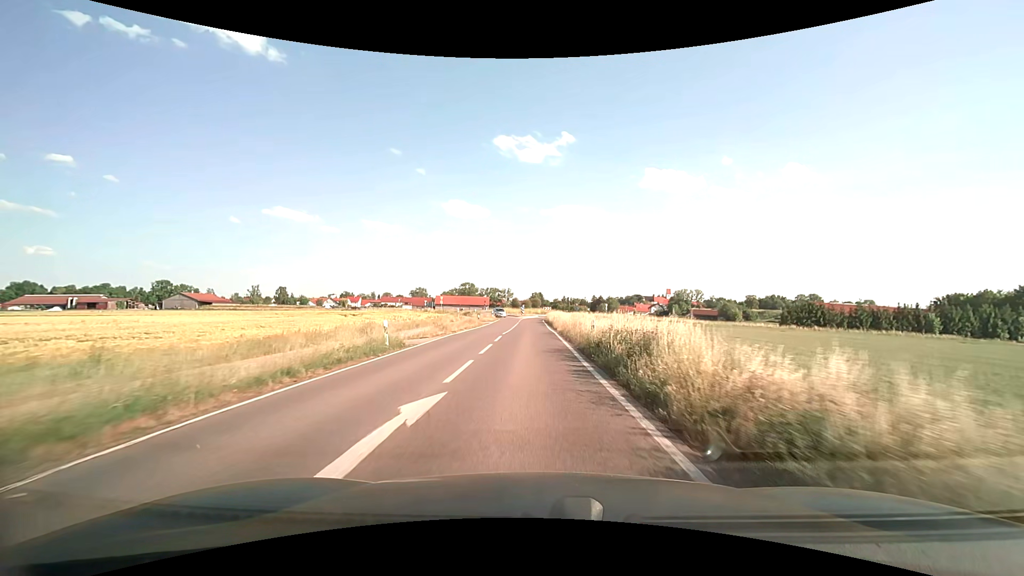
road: tertiary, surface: asphalt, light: Day
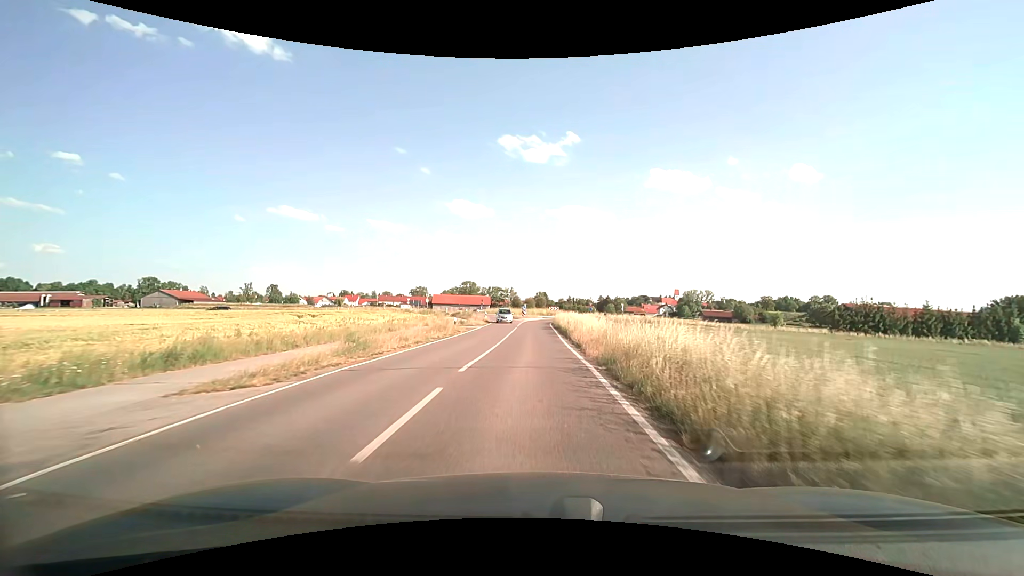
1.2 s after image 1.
(-0.1, +16.6) m; -1°
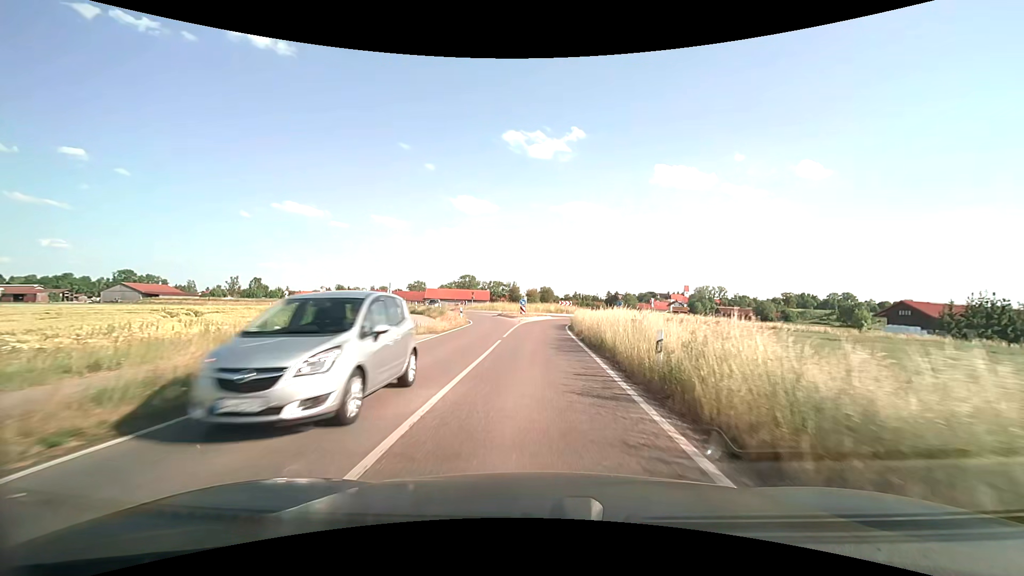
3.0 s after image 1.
(-0.1, +23.3) m; 0°
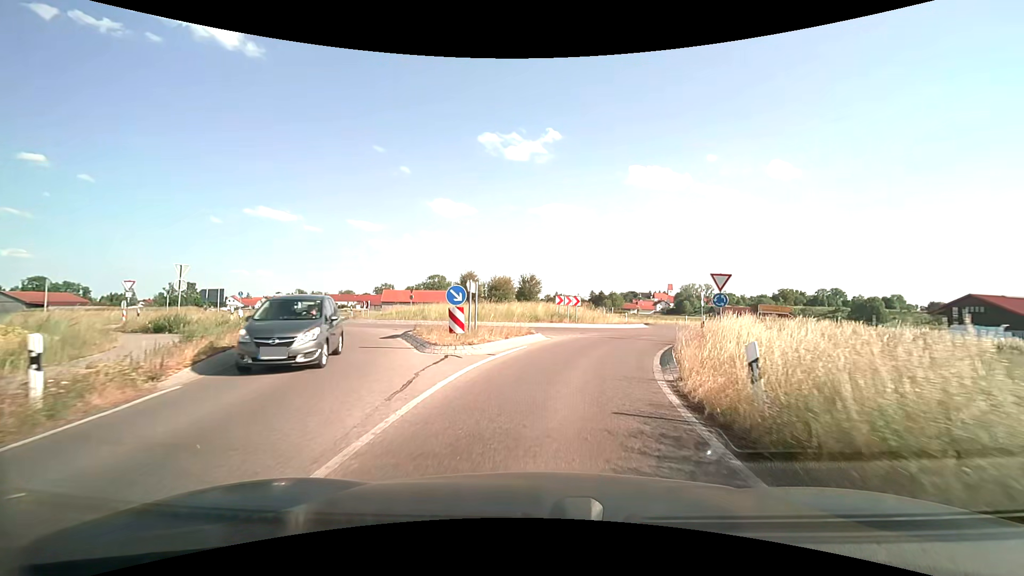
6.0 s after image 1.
(+0.3, +32.1) m; +2°
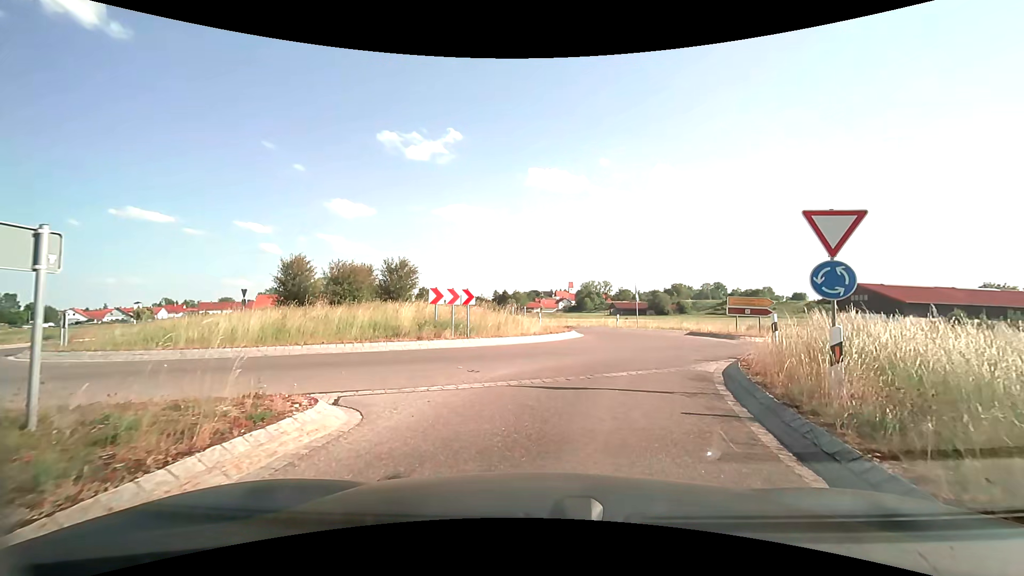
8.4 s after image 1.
(+1.0, +13.4) m; +11°
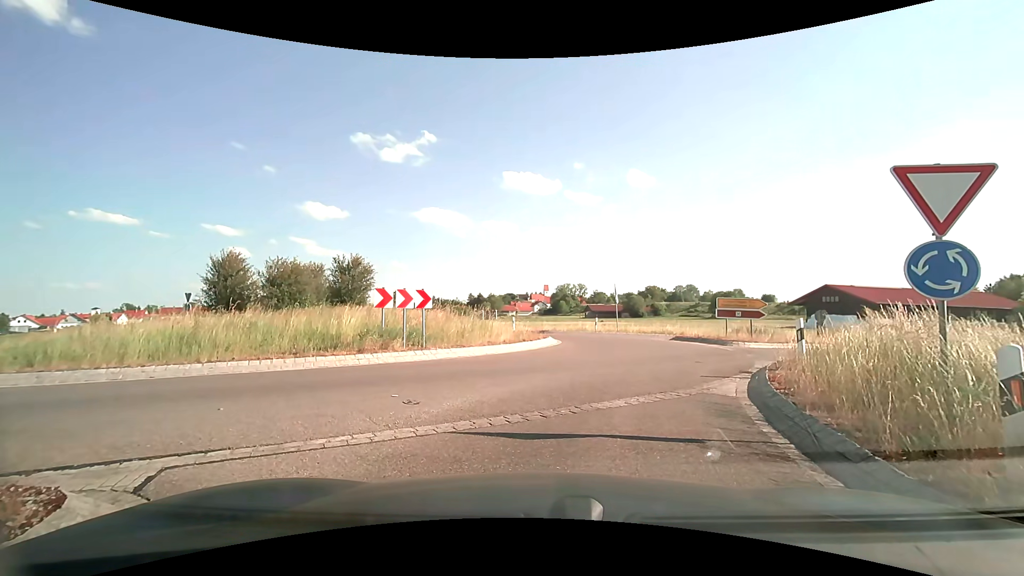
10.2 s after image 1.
(0.0, +2.6) m; +1°
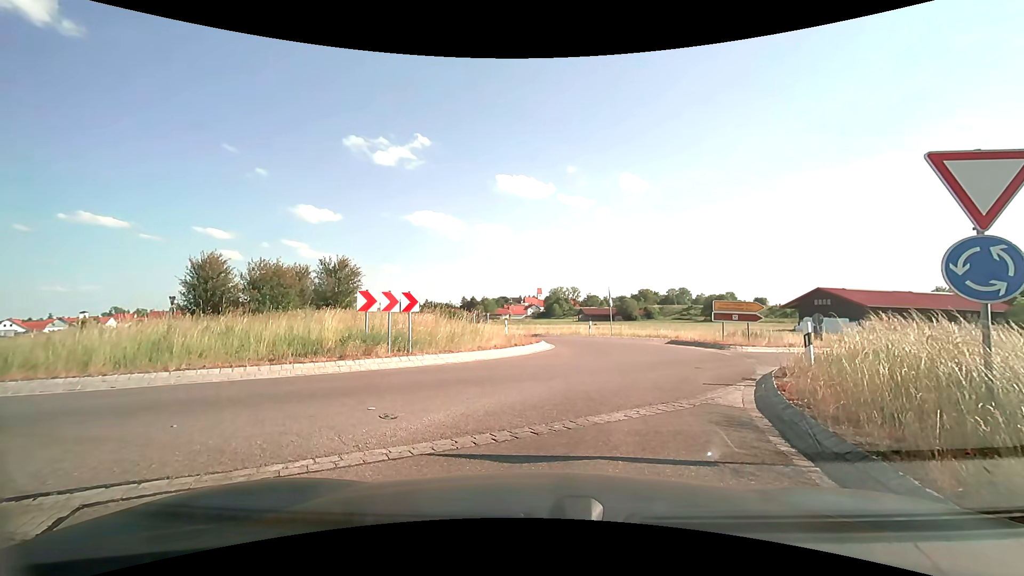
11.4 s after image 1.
(0.0, +0.7) m; 0°
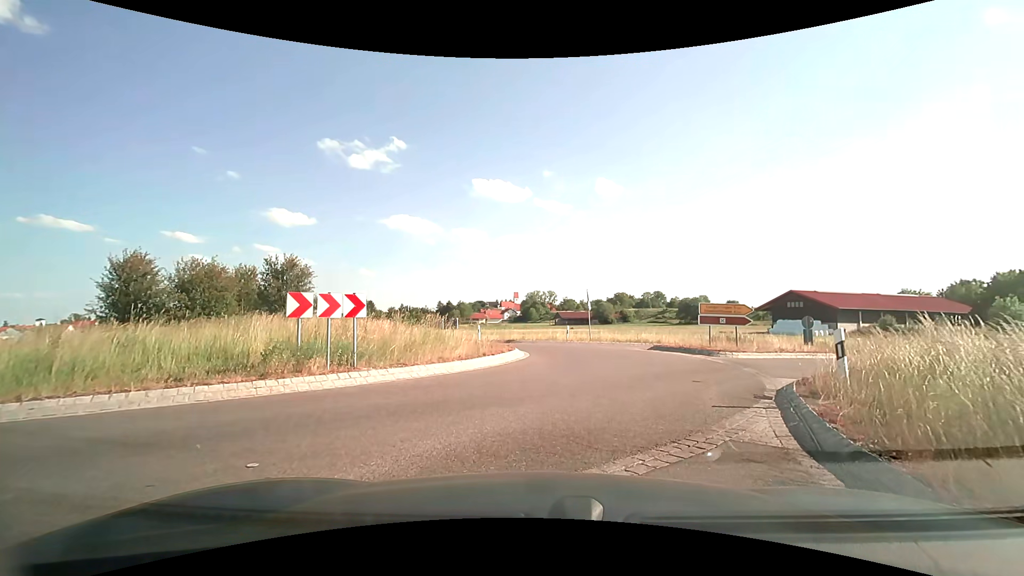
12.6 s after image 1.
(+0.1, +2.2) m; +5°
(+1, +10) (+2, +20) (-2, +29) (-9, +36) (-15, +44) (-21, +52) (-25, +61) (-29, +70) (-32, +80) (-36, +89) m
